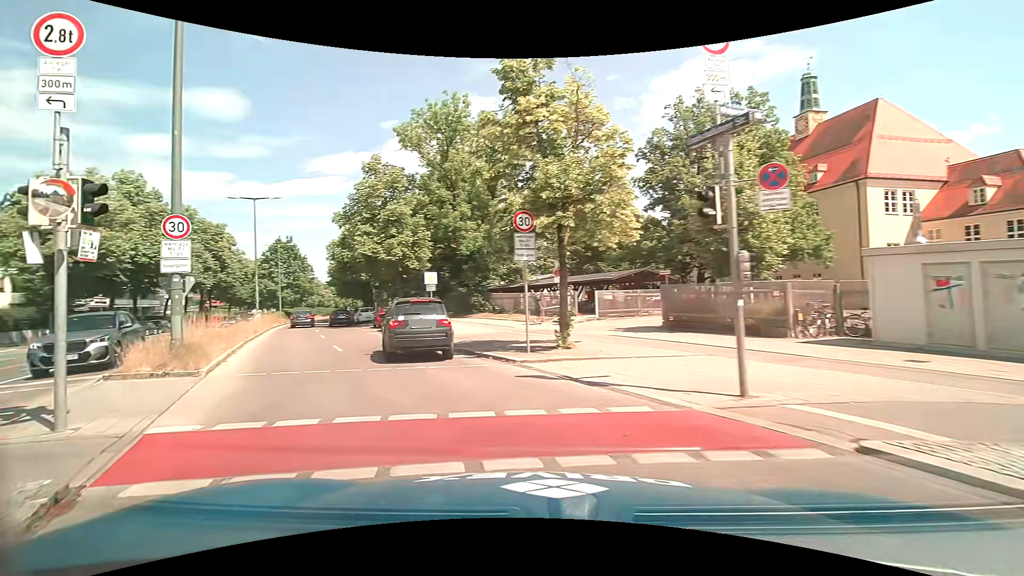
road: residential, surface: asphalt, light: Day
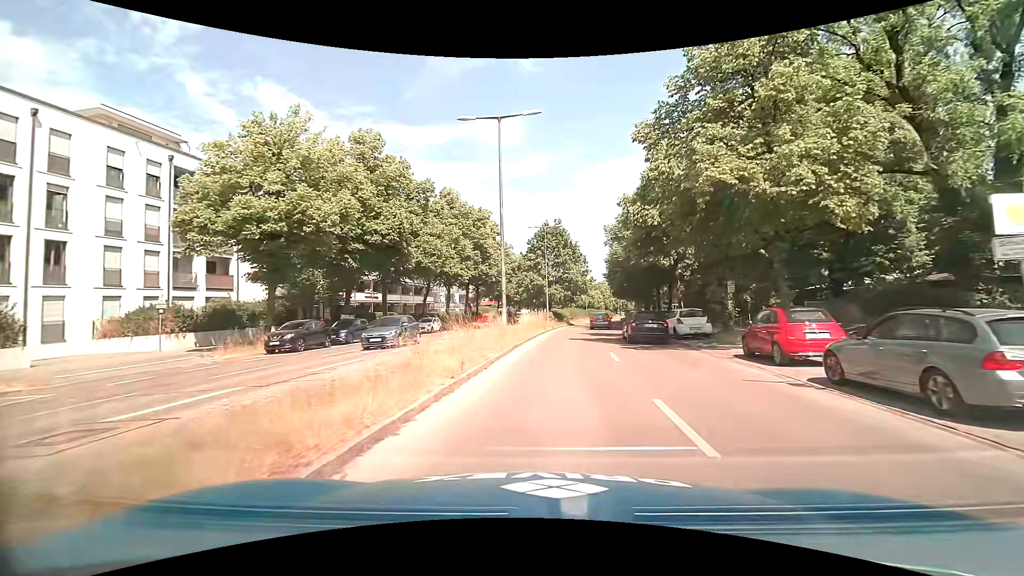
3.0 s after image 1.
(-9.1, +20.0) m; -31°
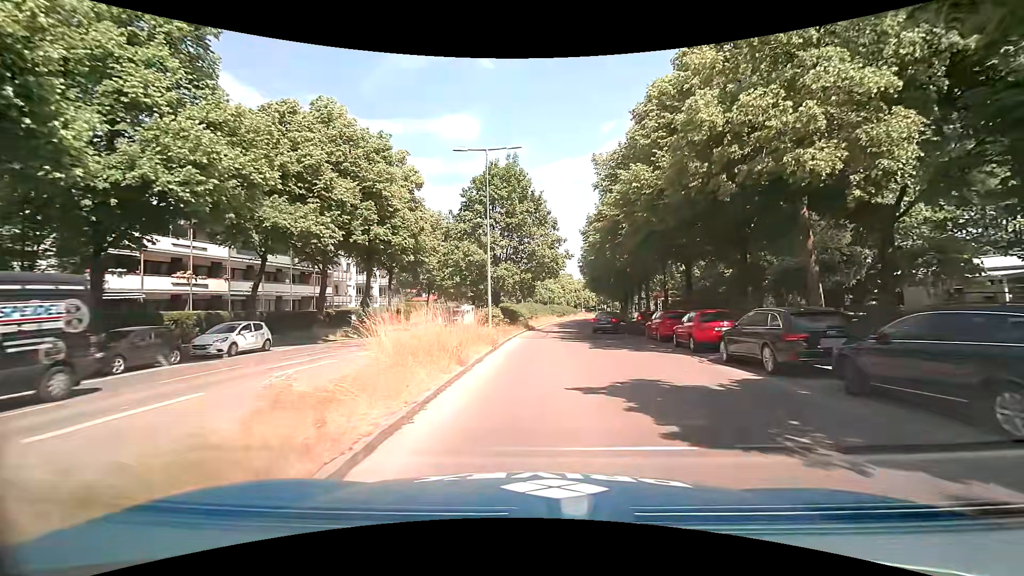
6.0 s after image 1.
(+1.2, +24.5) m; +5°
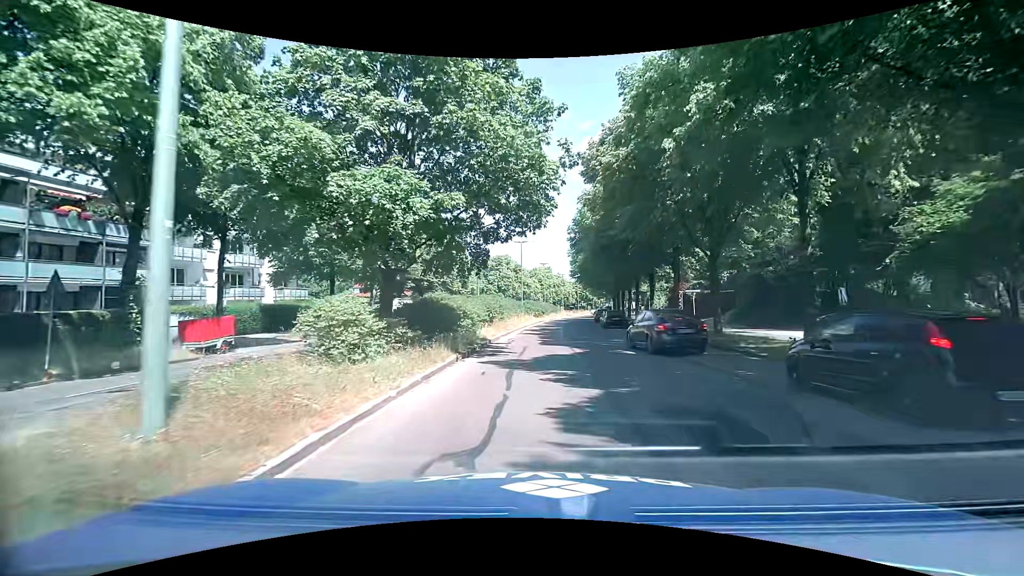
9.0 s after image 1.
(+0.8, +22.8) m; +2°
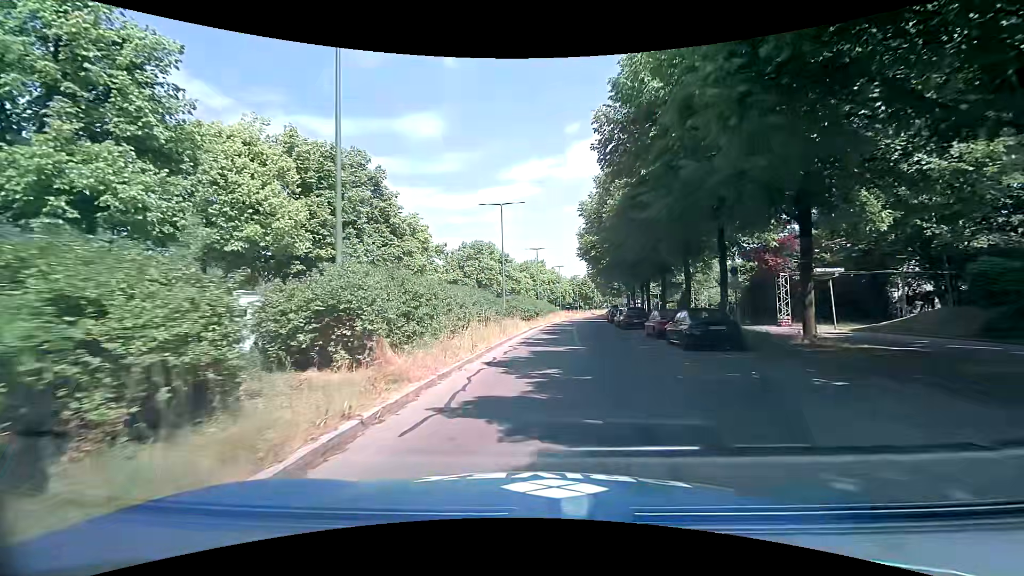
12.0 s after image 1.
(+0.7, +23.6) m; +2°
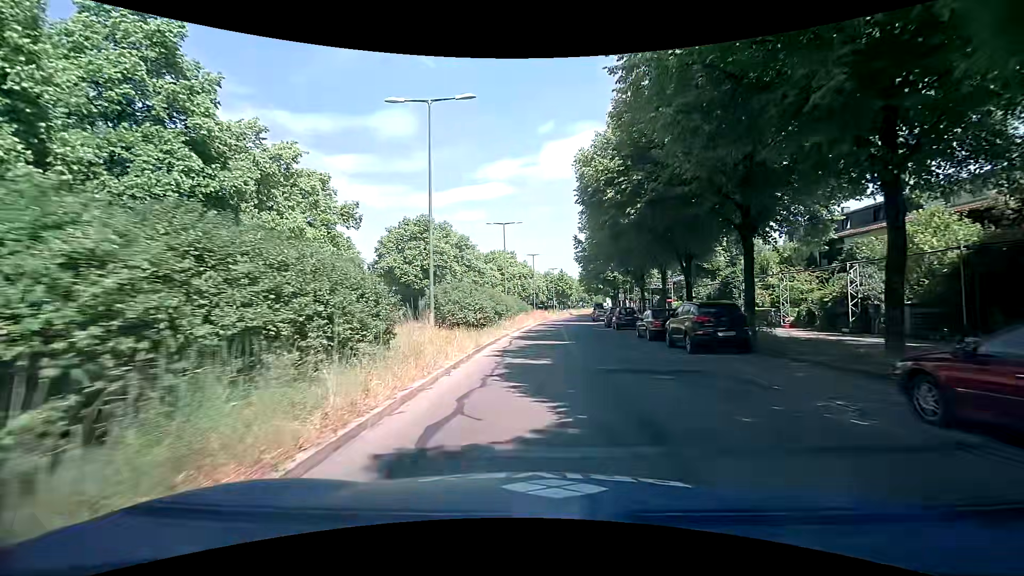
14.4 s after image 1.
(+0.6, +20.4) m; +4°
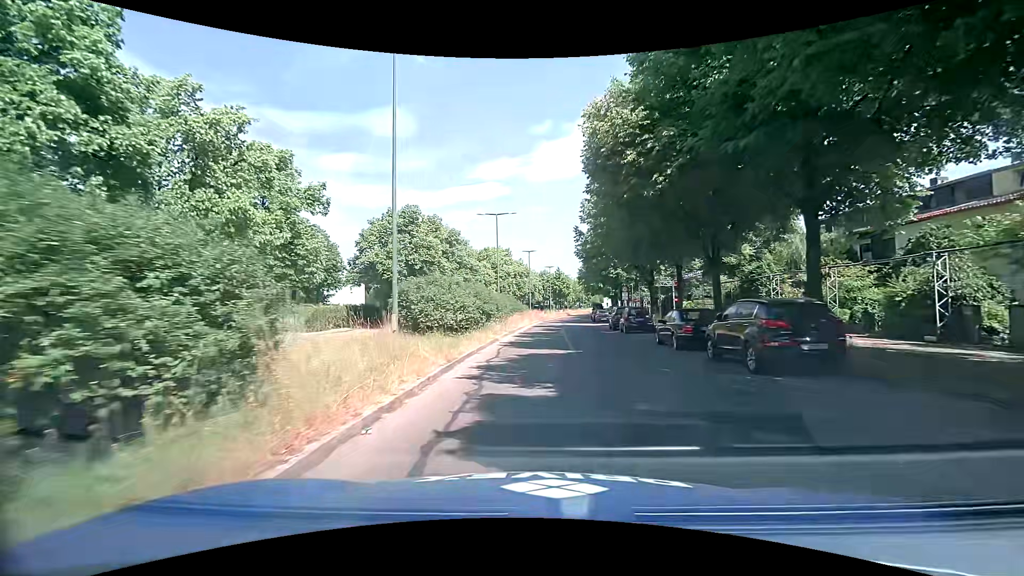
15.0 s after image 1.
(0.0, +4.9) m; -1°
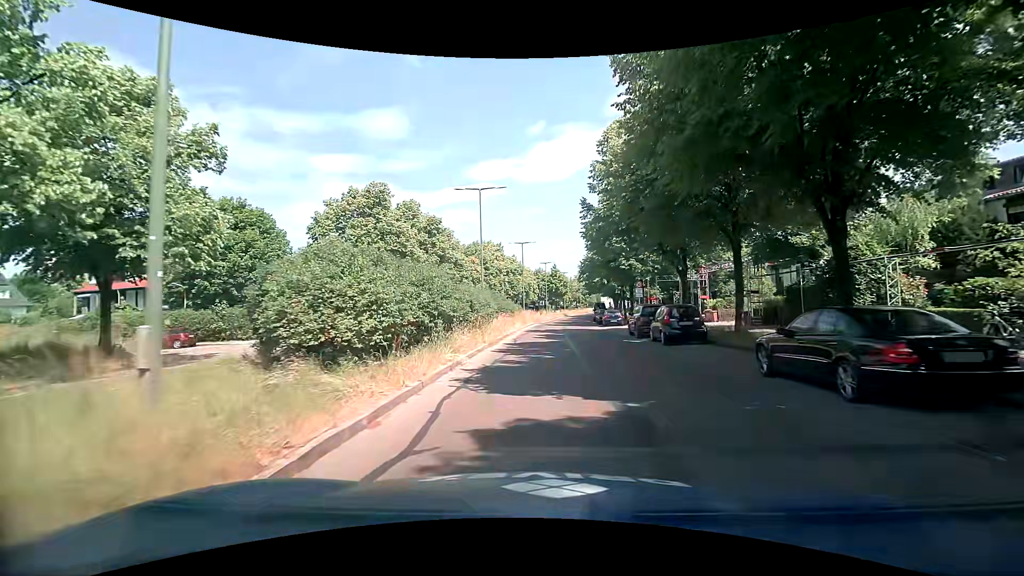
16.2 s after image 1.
(+0.3, +9.9) m; +2°
(0, +10) (0, +20) (+1, +30) (+1, +40) (+2, +50) (+3, +60) (+3, +70) (+4, +80) (+6, +90) (+7, +100) m
